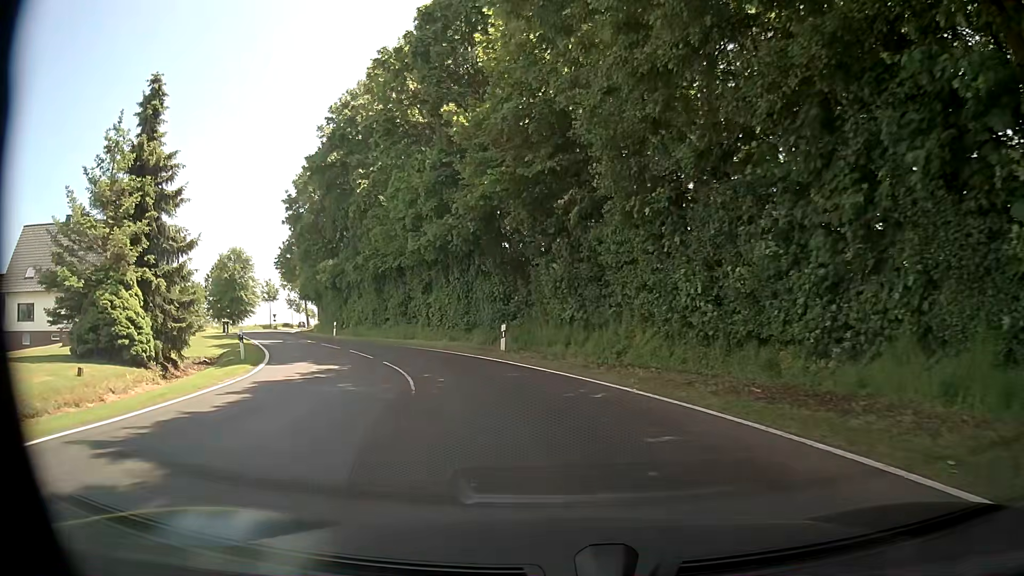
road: tertiary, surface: asphalt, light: Day
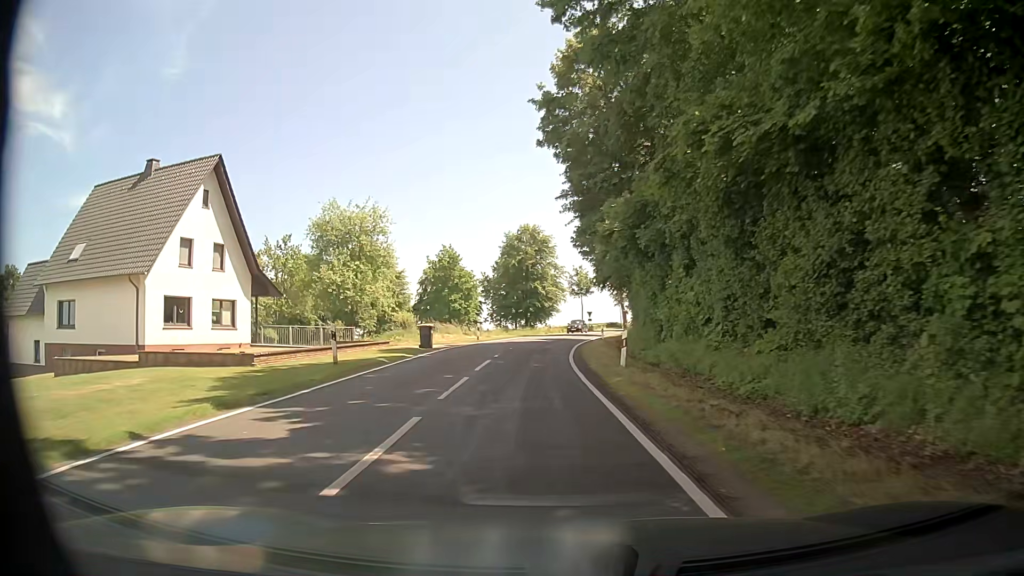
(-7.3, +28.3) m; -30°
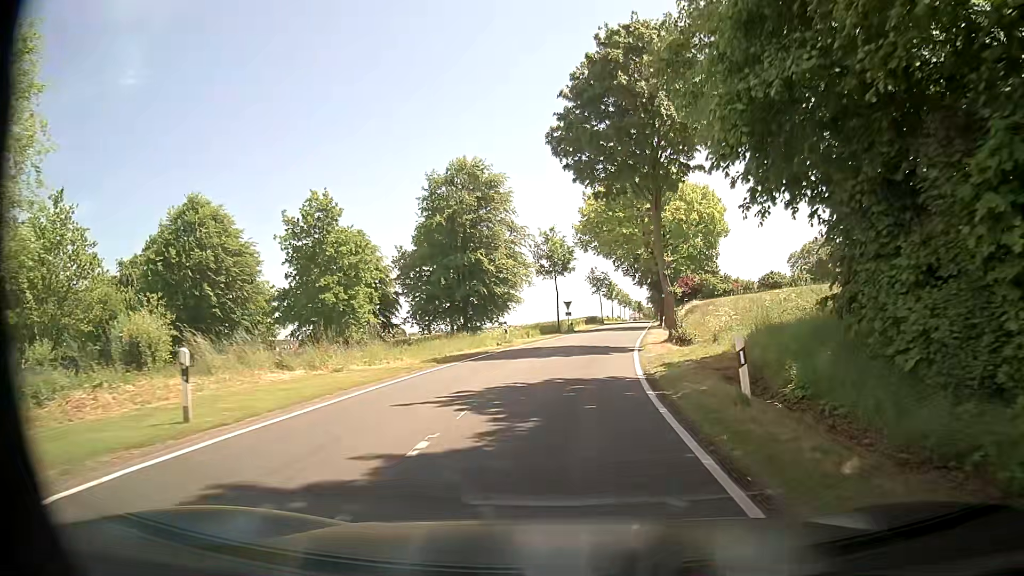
(-1.0, +34.6) m; +2°
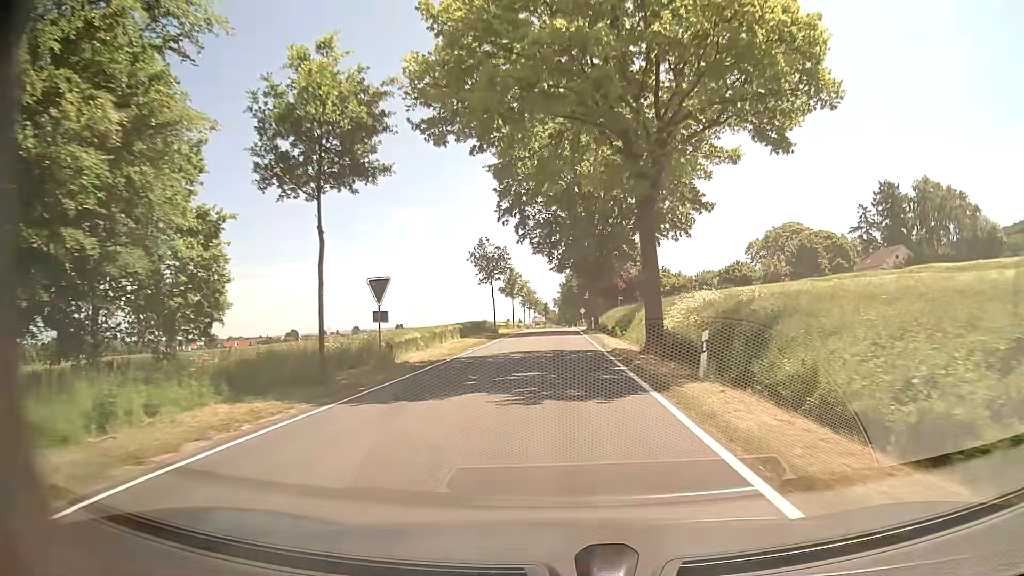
(+3.3, +39.6) m; +9°
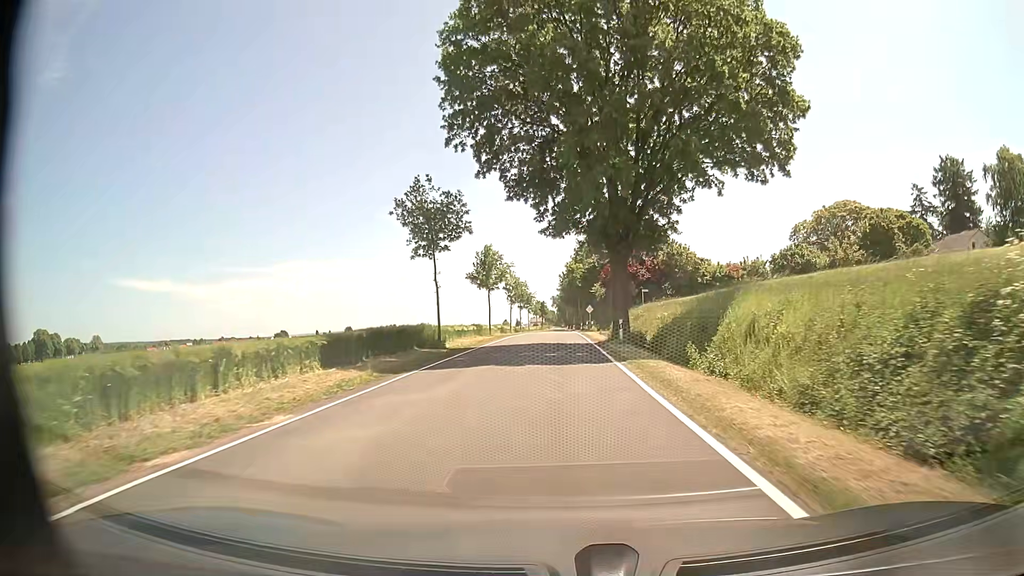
(+0.1, +26.1) m; 0°
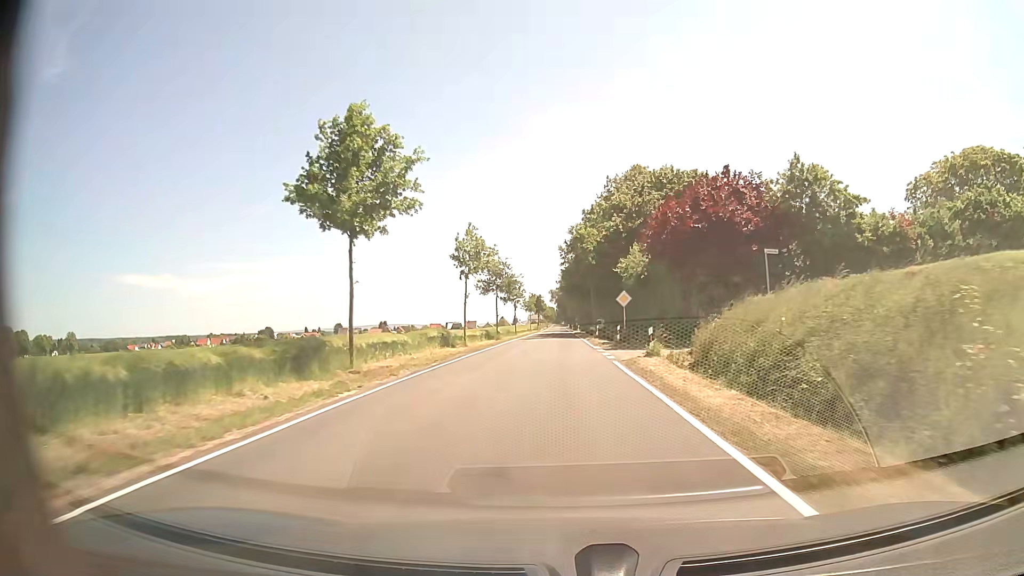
(+0.1, +37.0) m; 0°
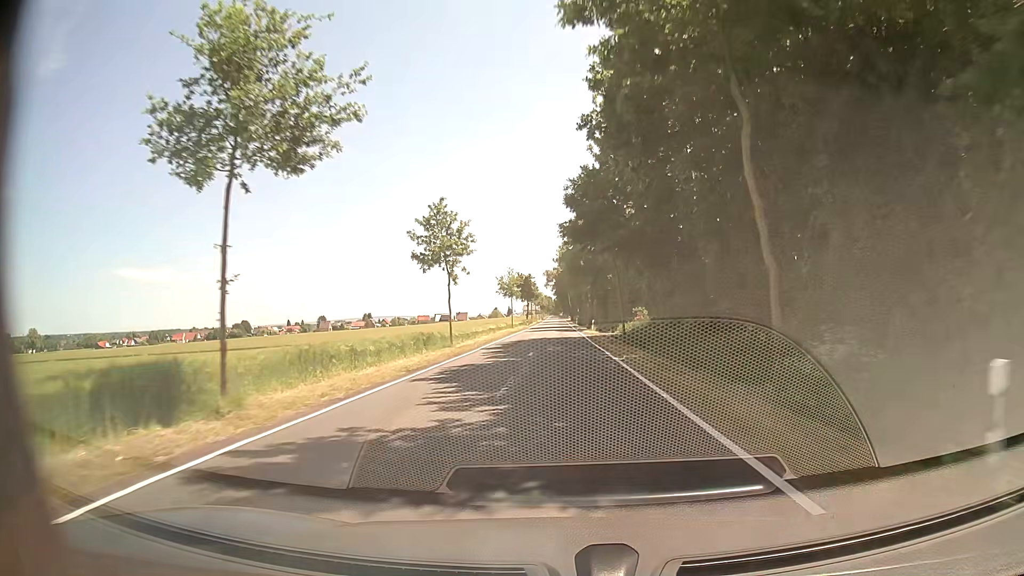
(-0.1, +49.7) m; 0°
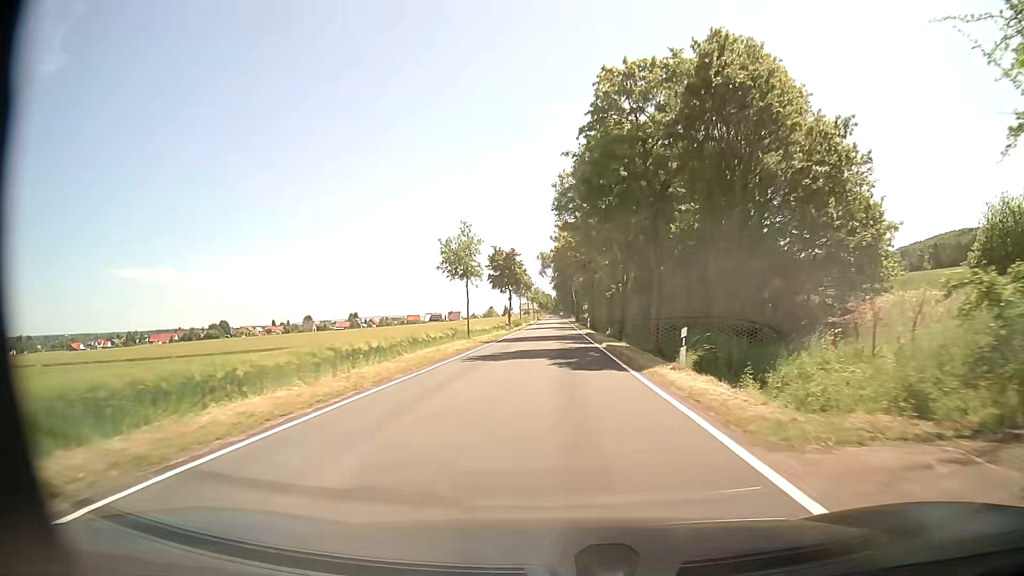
(+0.1, +42.4) m; 0°
(0, +10) (0, +20) (0, +30) (0, +40) (0, +50) (0, +60) (0, +70) (0, +80) (0, +90) (0, +100) m
